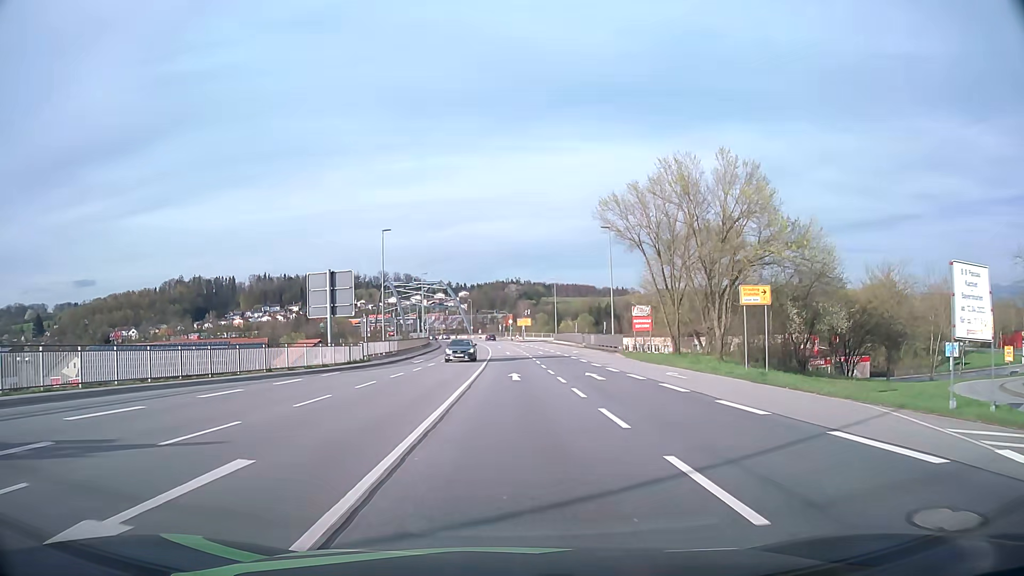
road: primary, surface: asphalt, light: Day
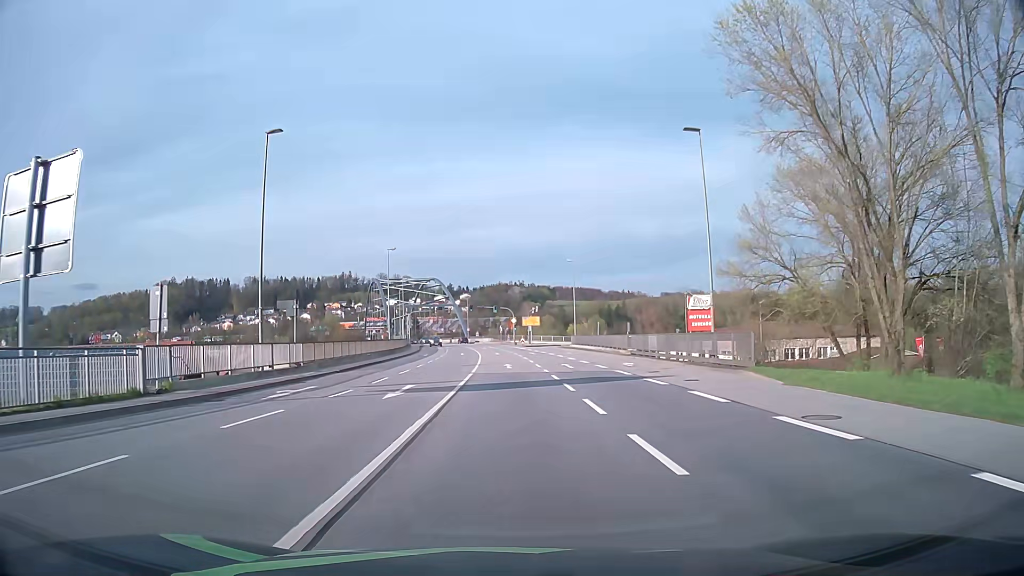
(+0.2, +27.9) m; 0°
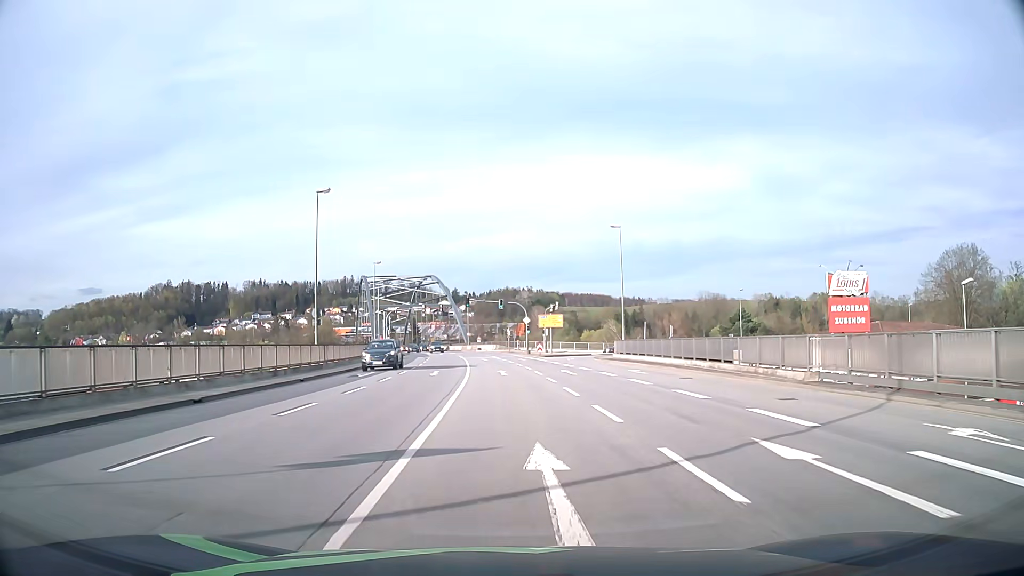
(-0.3, +28.2) m; -1°
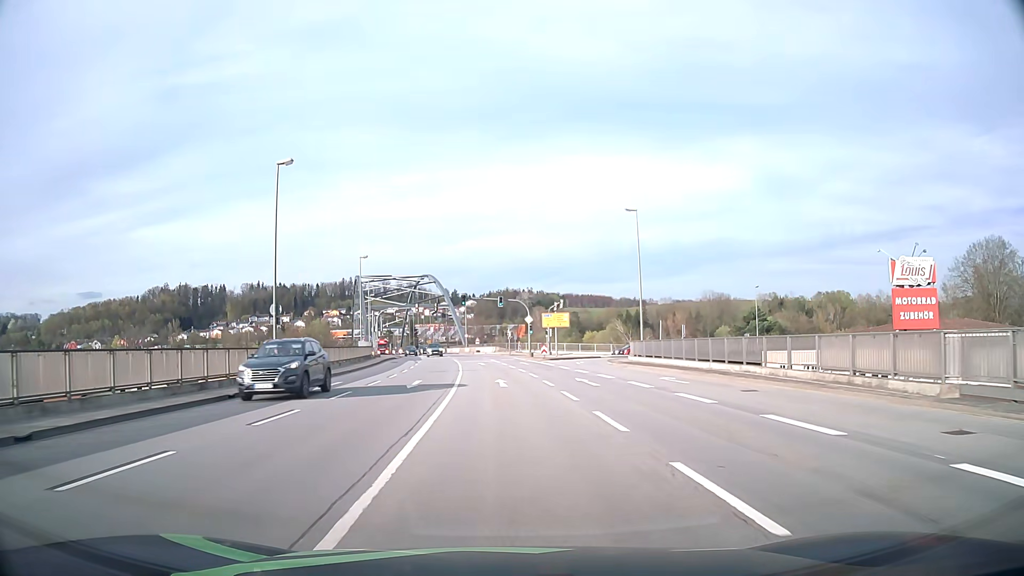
(0.0, +7.1) m; 0°
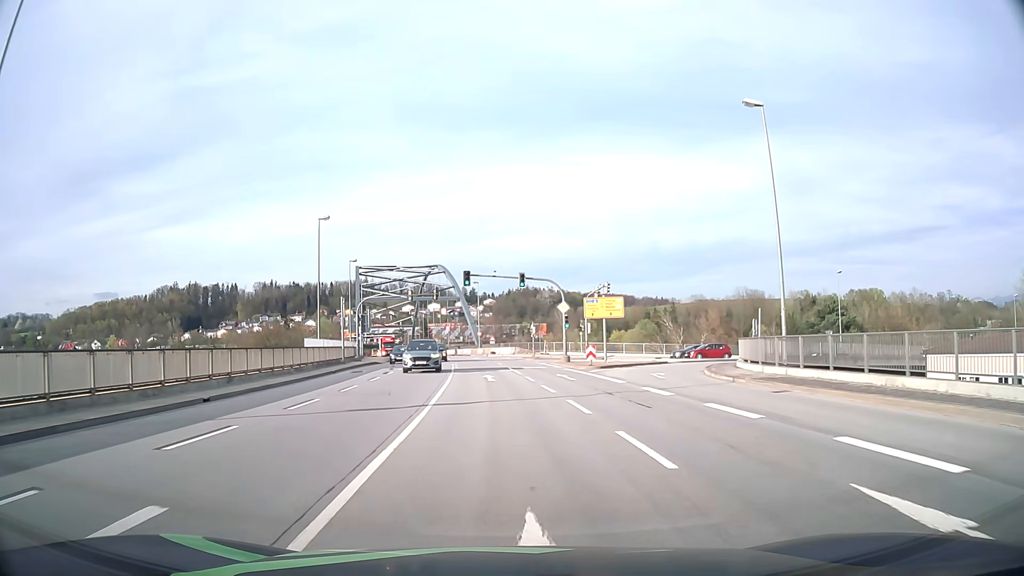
(-0.3, +21.2) m; -2°
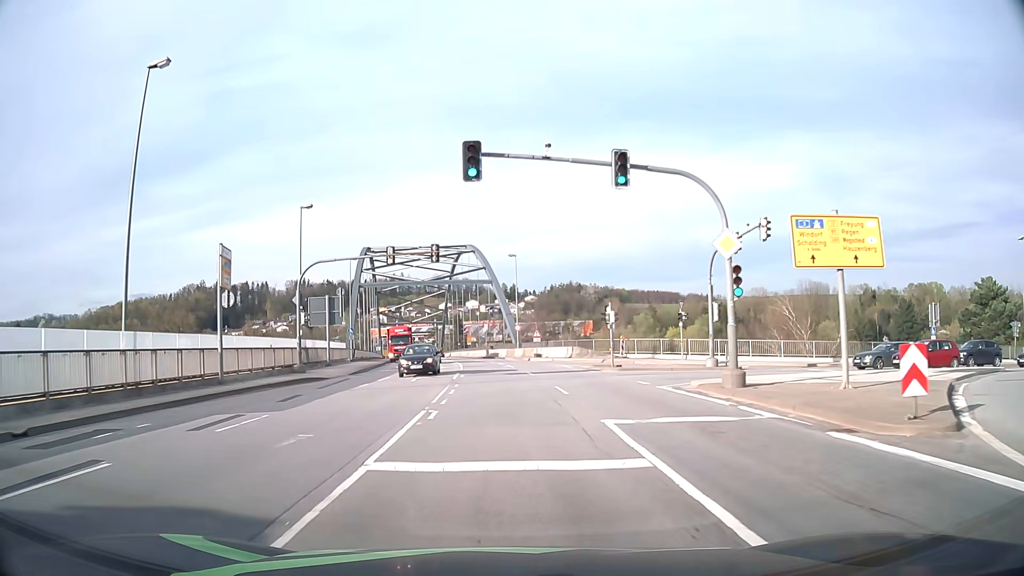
(-0.7, +28.3) m; -3°
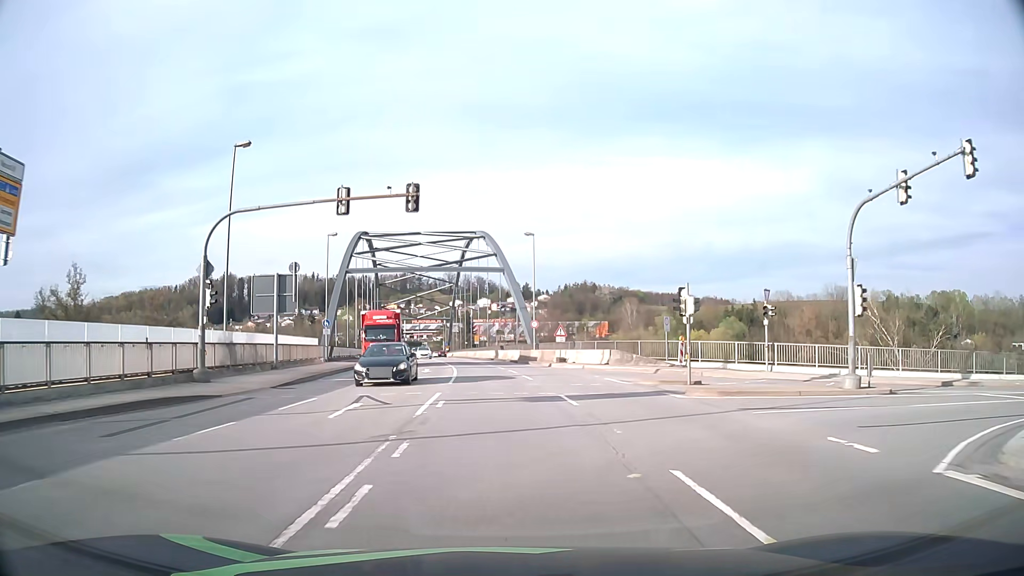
(-0.2, +13.3) m; -1°
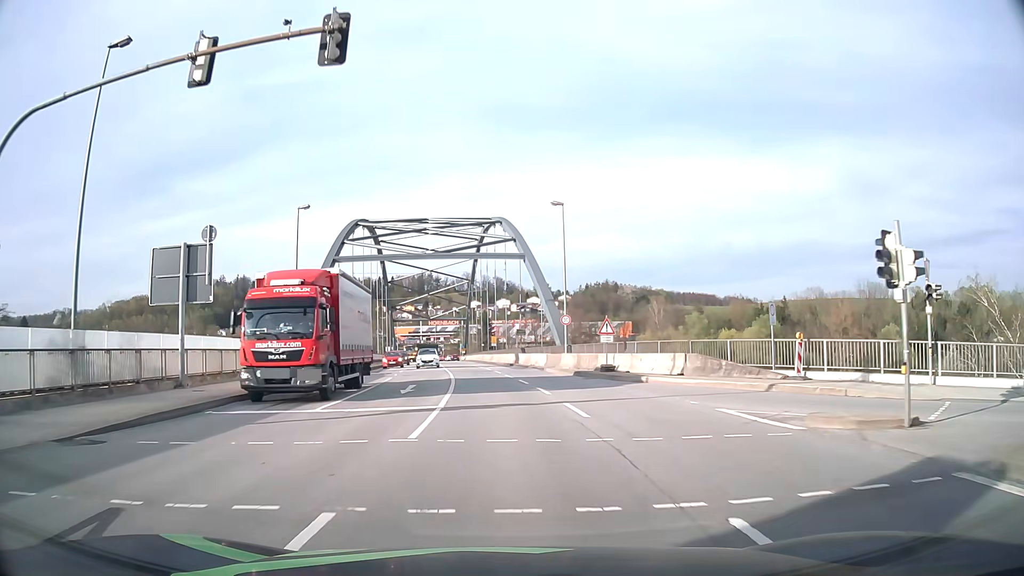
(-0.1, +12.5) m; -1°
(0, +10) (0, +20) (-1, +30) (-2, +40) (-3, +50) (-4, +60) (-5, +70) (-7, +80) (-8, +90) (-9, +100) m
